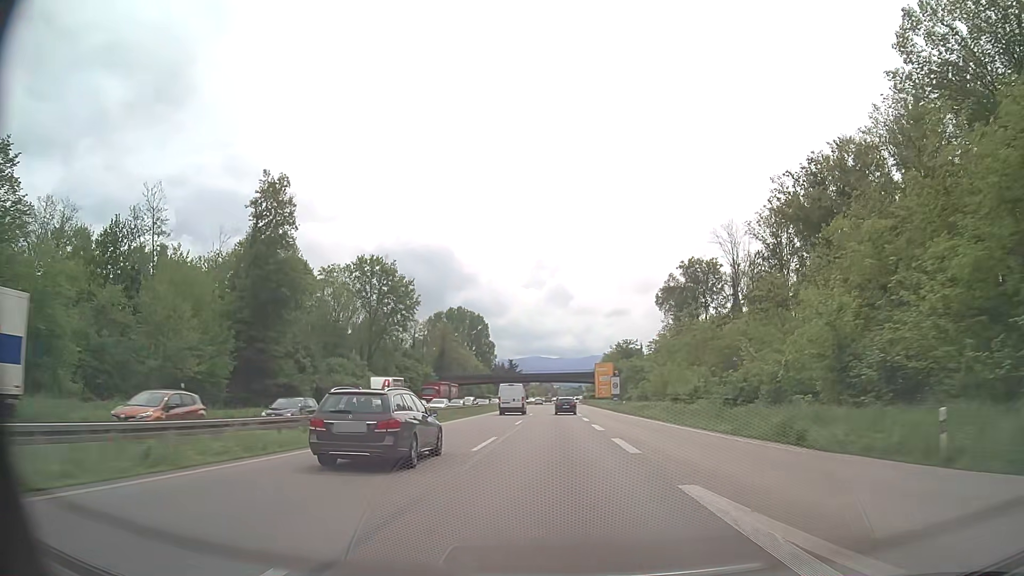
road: trunk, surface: asphalt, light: Day
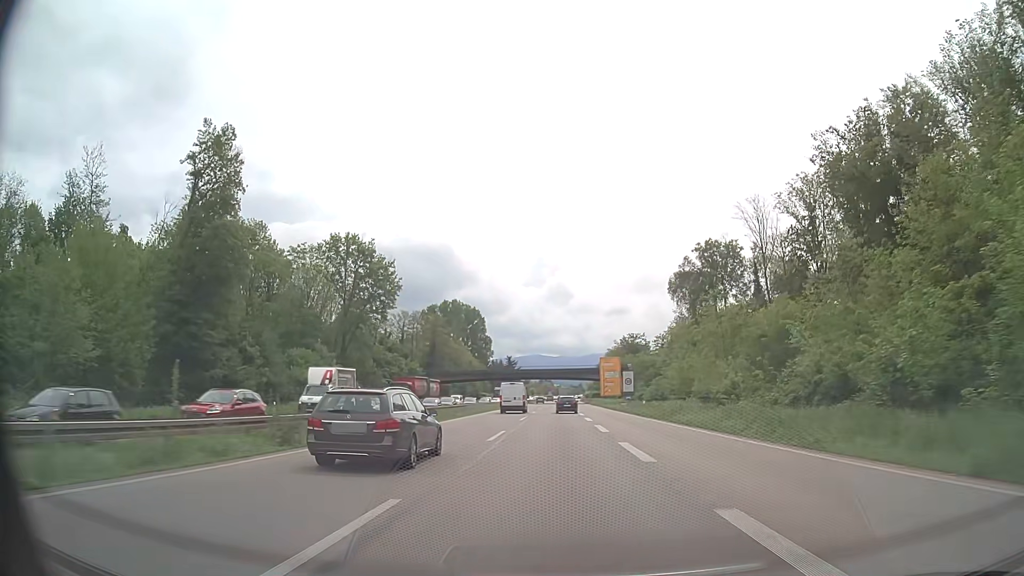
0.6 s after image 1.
(0.0, +14.3) m; 0°
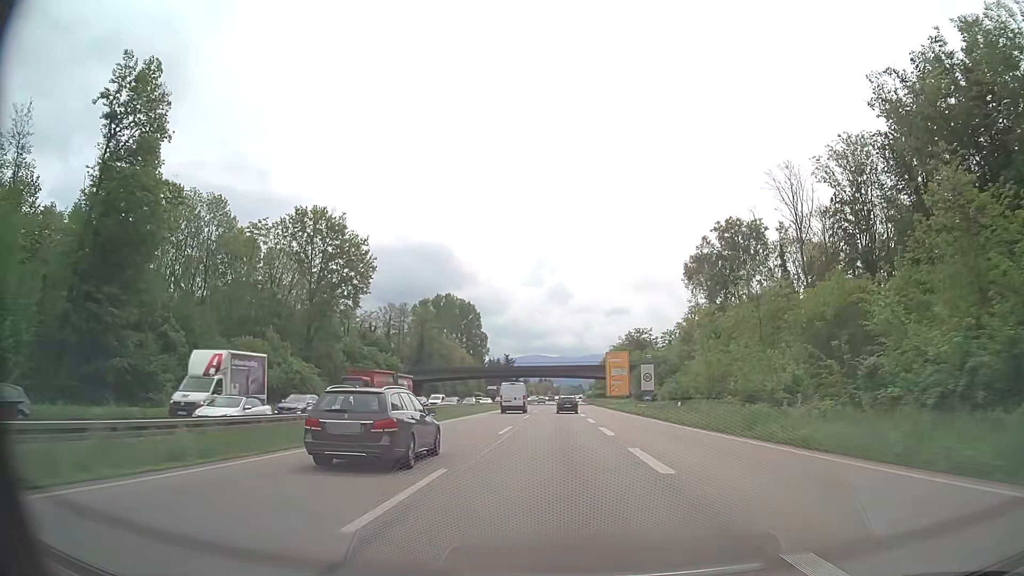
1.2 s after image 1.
(0.0, +14.3) m; 0°
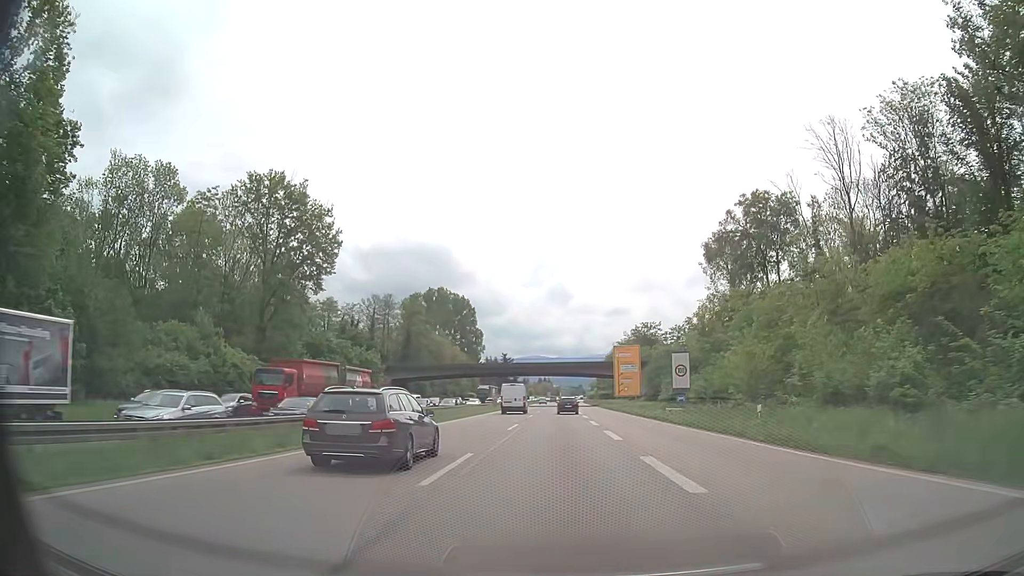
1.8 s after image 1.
(+0.1, +14.3) m; 0°
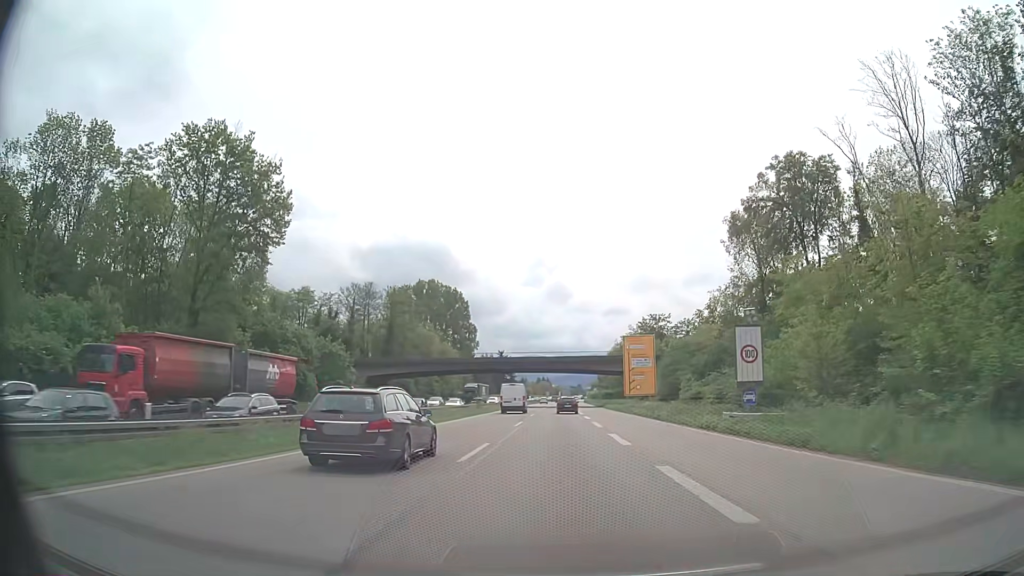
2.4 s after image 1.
(0.0, +14.3) m; 0°
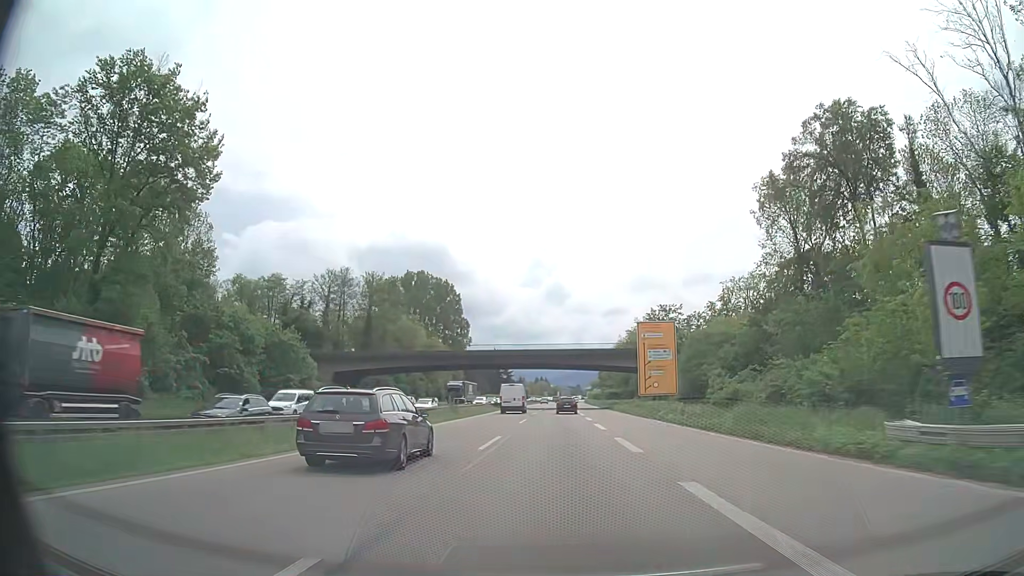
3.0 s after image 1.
(0.0, +14.4) m; 0°
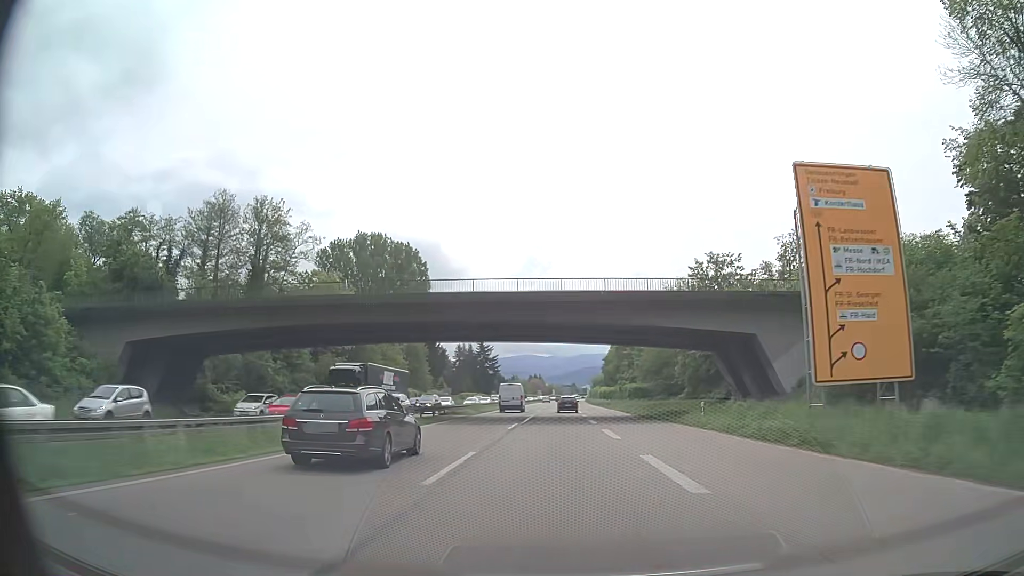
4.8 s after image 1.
(0.0, +43.5) m; 0°
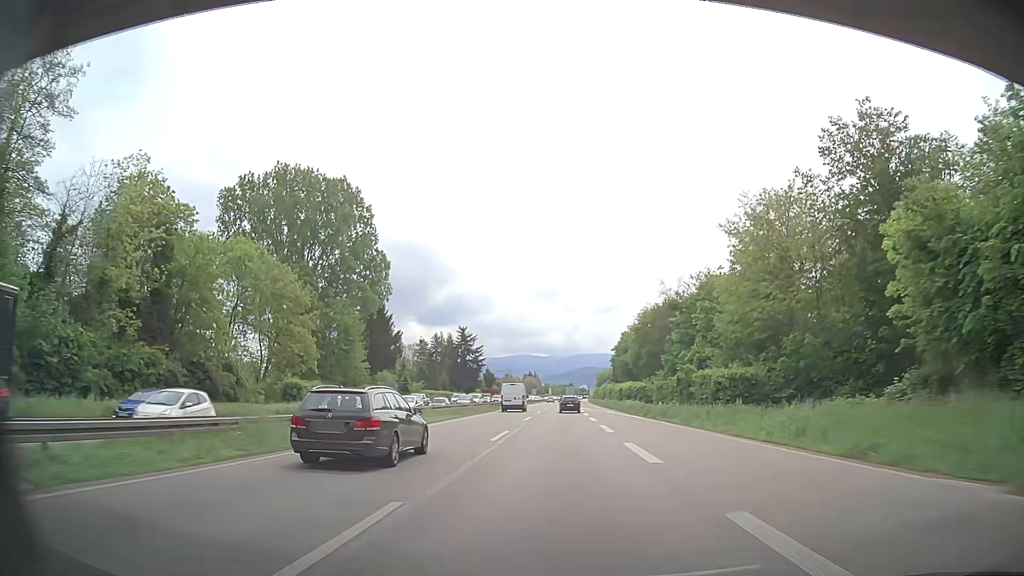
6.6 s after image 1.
(-0.1, +43.7) m; 0°
(0, +10) (0, +20) (0, +30) (0, +40) (0, +50) (0, +60) (+1, +70) (+1, +80) (+1, +90) (+1, +100) m
